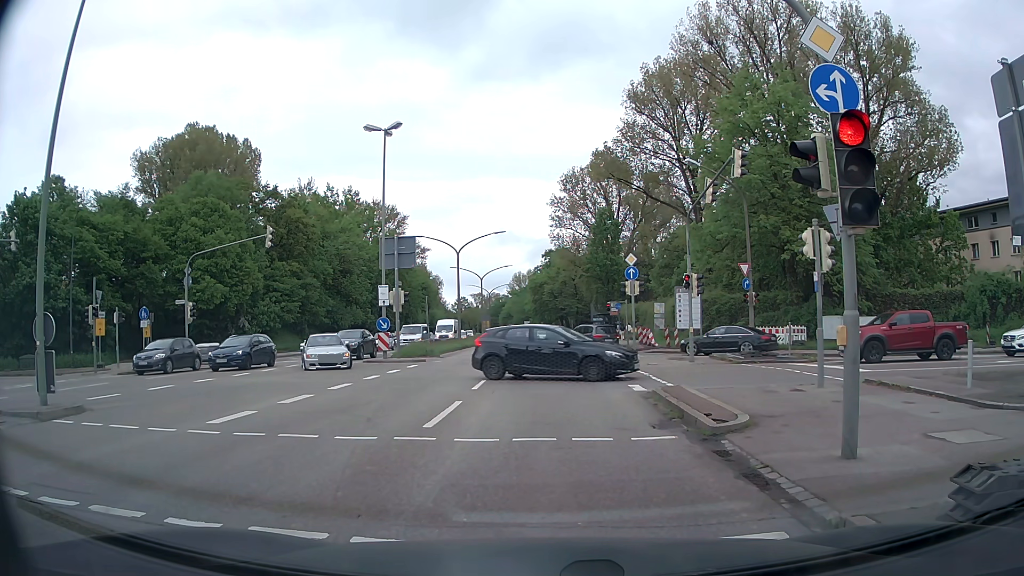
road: primary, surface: asphalt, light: Day
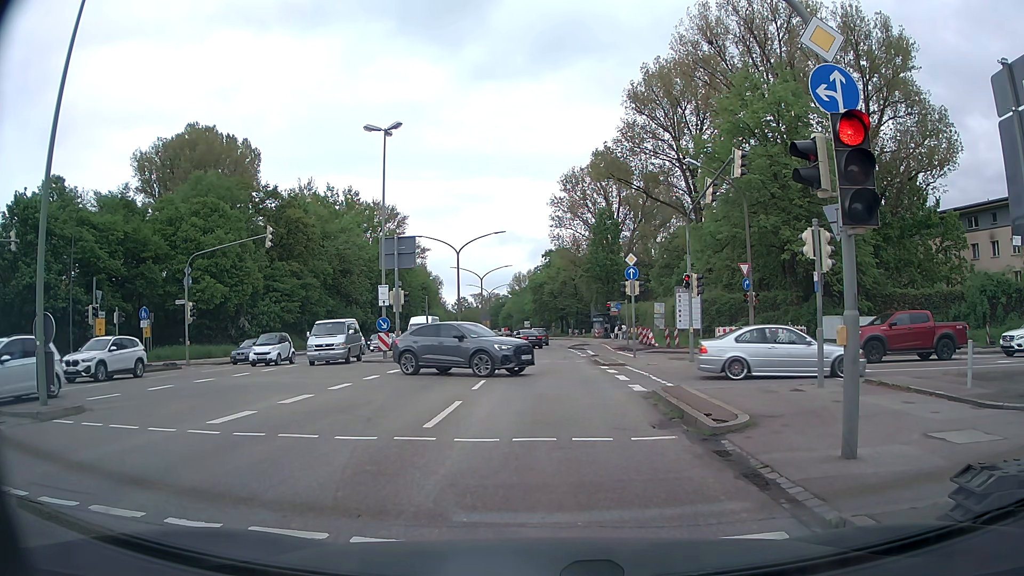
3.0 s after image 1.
(0.0, 0.0) m; 0°
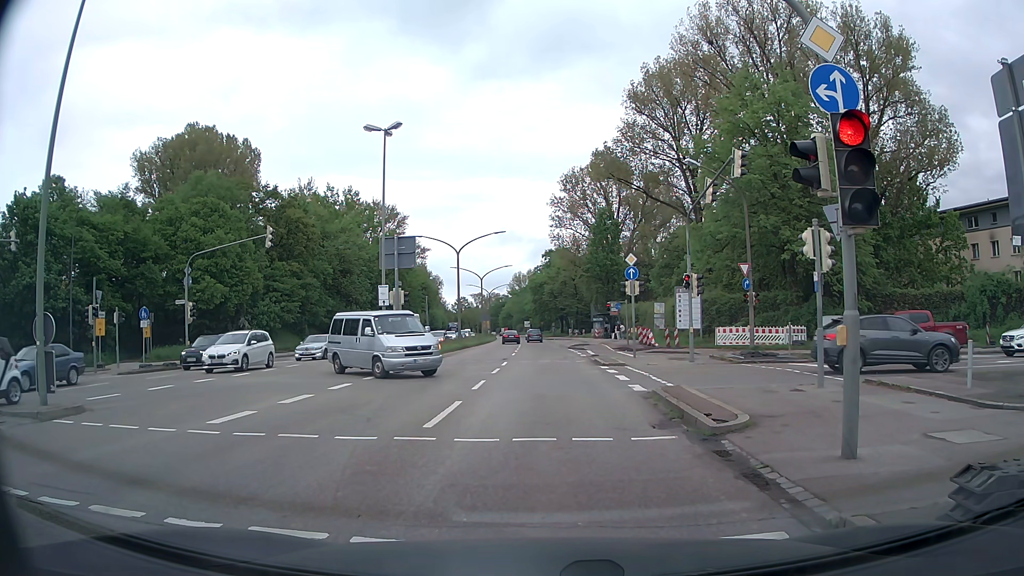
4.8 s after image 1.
(0.0, 0.0) m; 0°
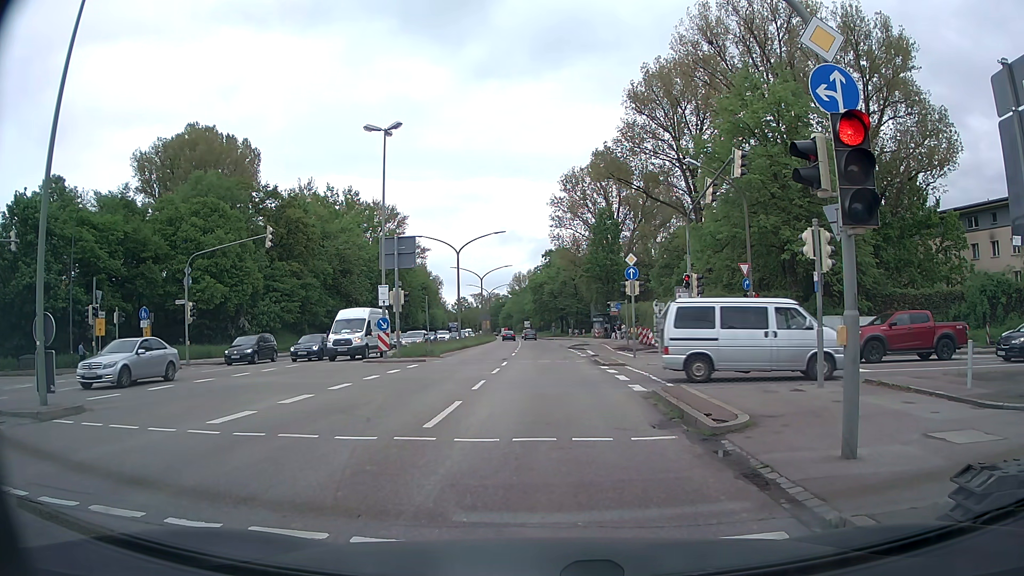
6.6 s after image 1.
(0.0, 0.0) m; 0°
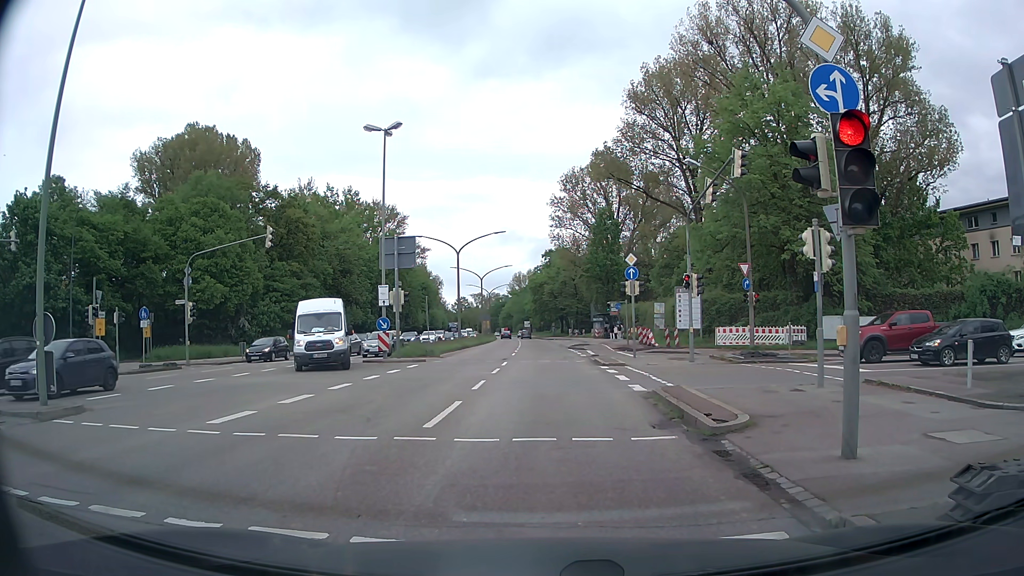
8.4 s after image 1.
(0.0, 0.0) m; 0°
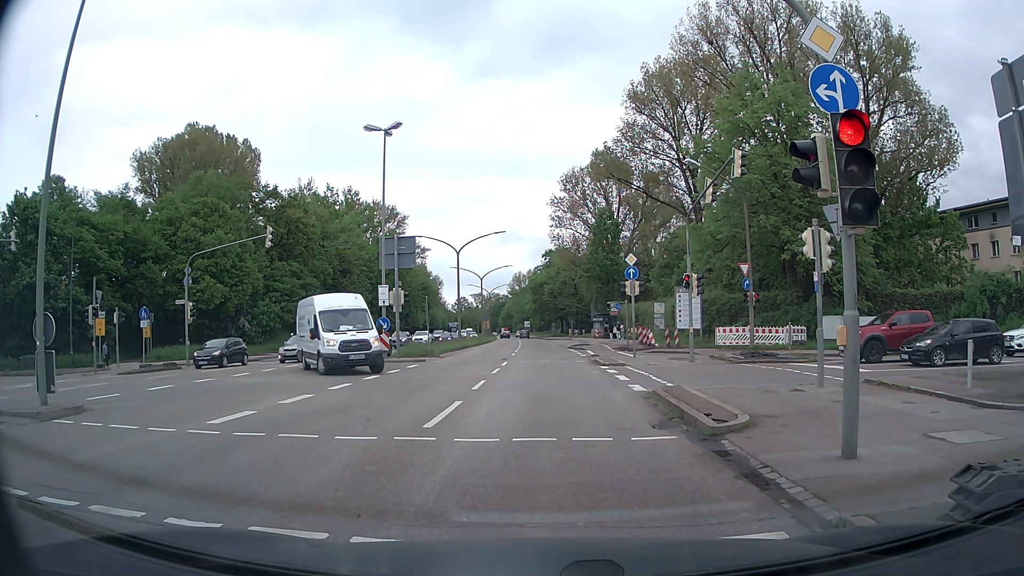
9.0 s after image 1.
(0.0, 0.0) m; 0°
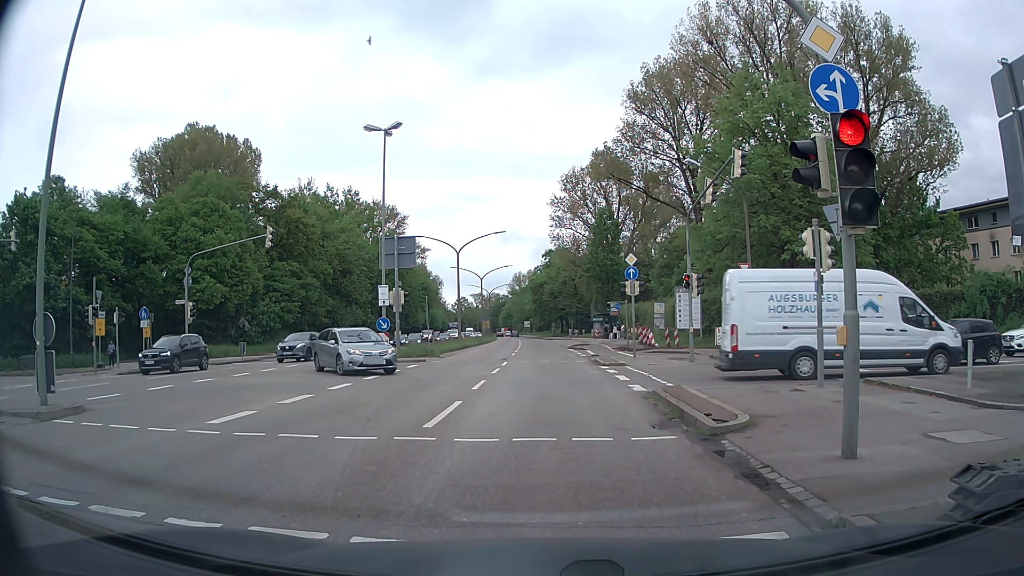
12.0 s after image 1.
(0.0, 0.0) m; 0°
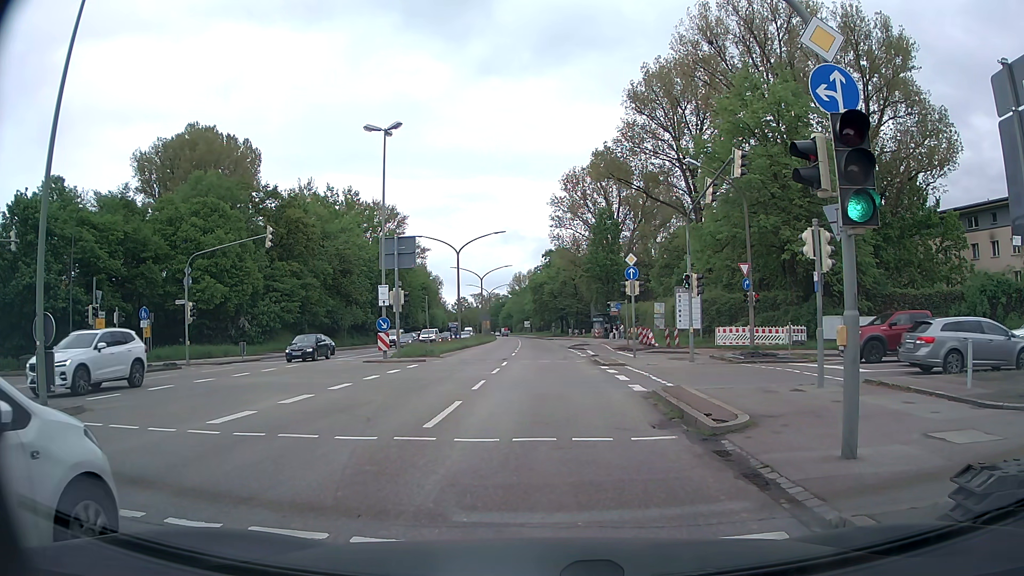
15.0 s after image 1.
(0.0, 0.0) m; 0°
(0, +10) (+1, +20) (+1, +30) (+1, +40) (+2, +50) (+2, +60) (+2, +70) (+2, +80) (+2, +90) (+2, +100) m
